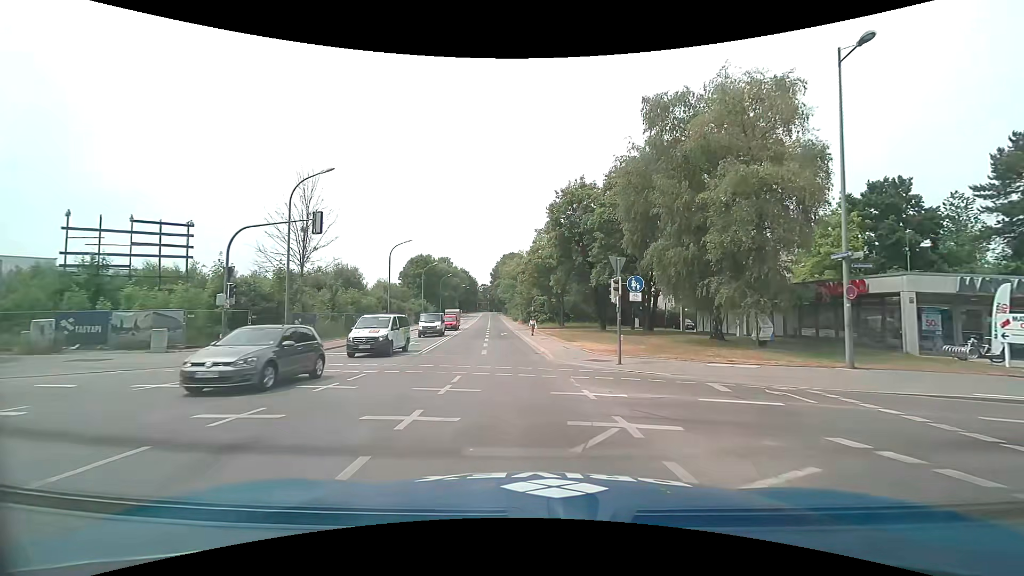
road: secondary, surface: asphalt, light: Day
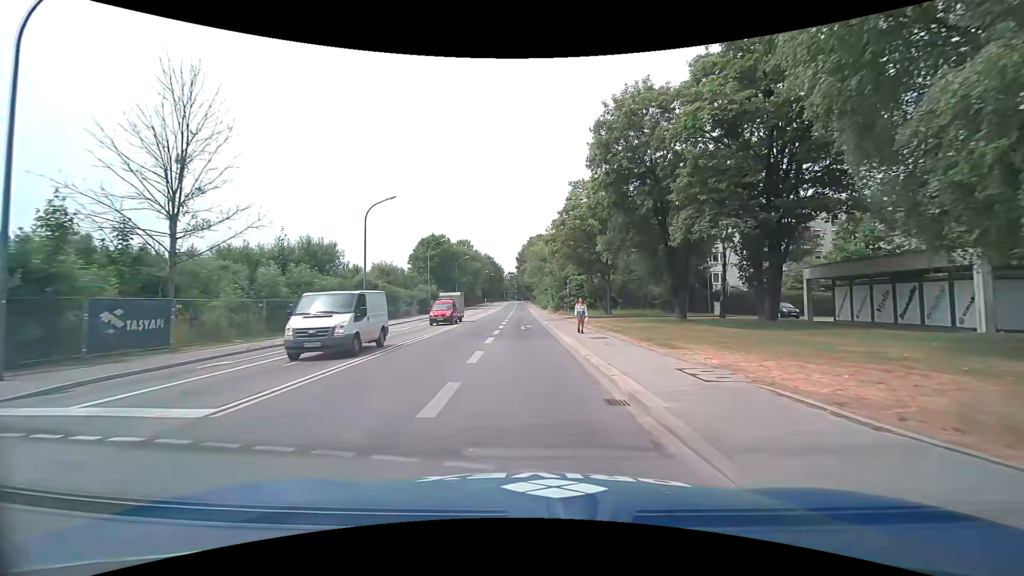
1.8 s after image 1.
(-0.5, +17.6) m; -3°
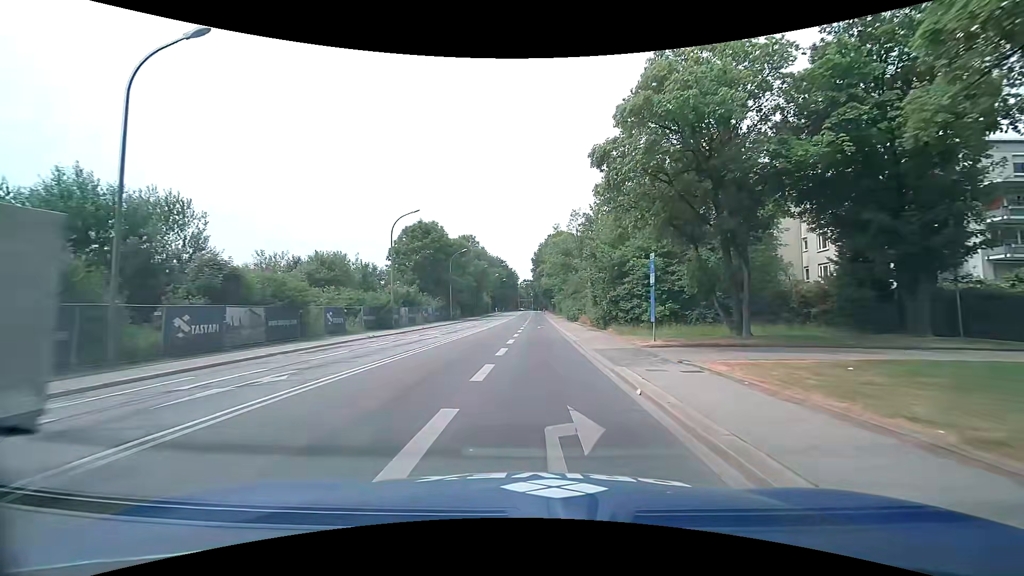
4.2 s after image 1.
(-0.8, +26.6) m; -2°
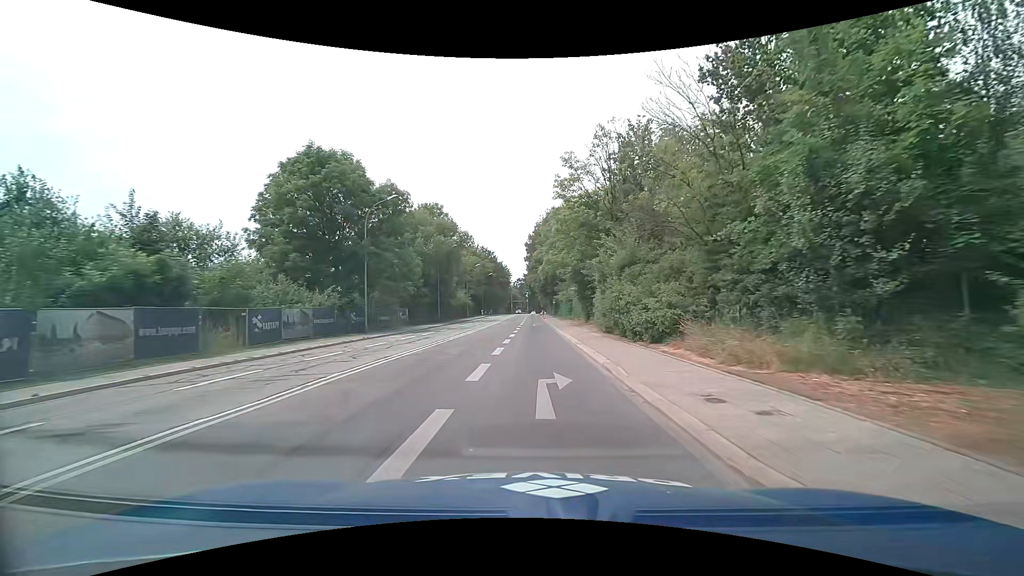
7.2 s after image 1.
(+0.1, +36.3) m; 0°
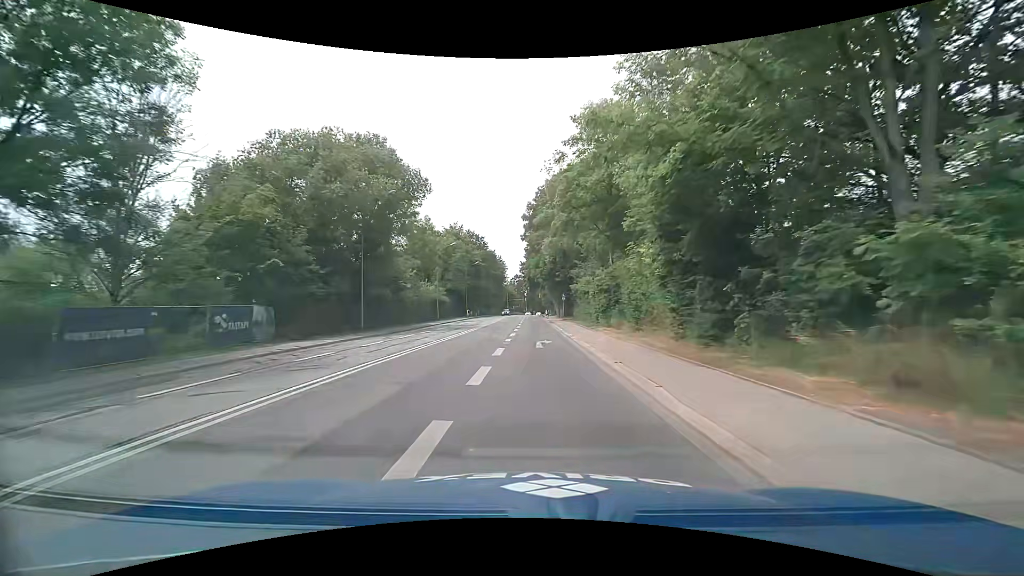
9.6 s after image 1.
(-0.1, +31.0) m; 0°
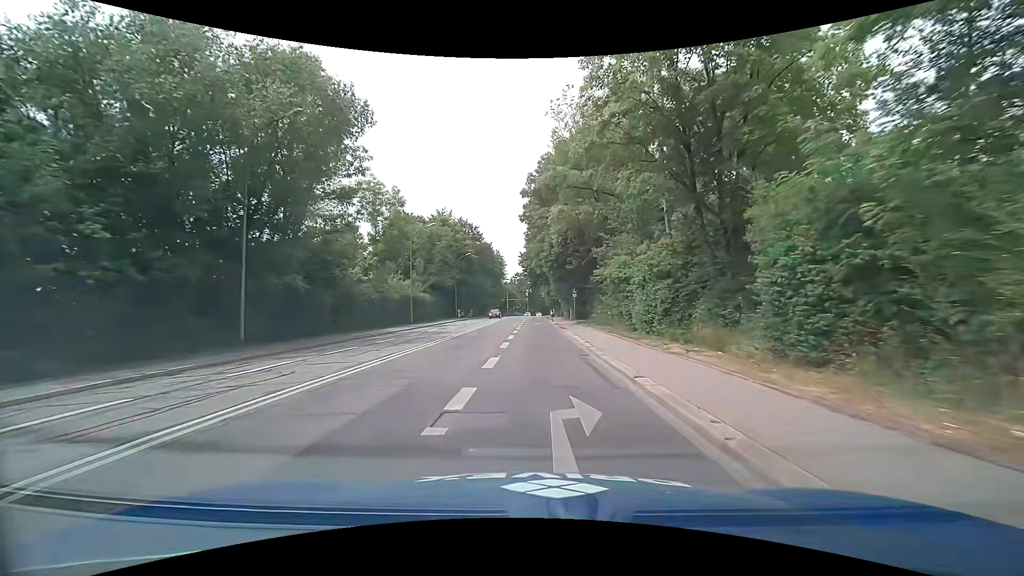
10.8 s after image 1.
(0.0, +15.5) m; 0°
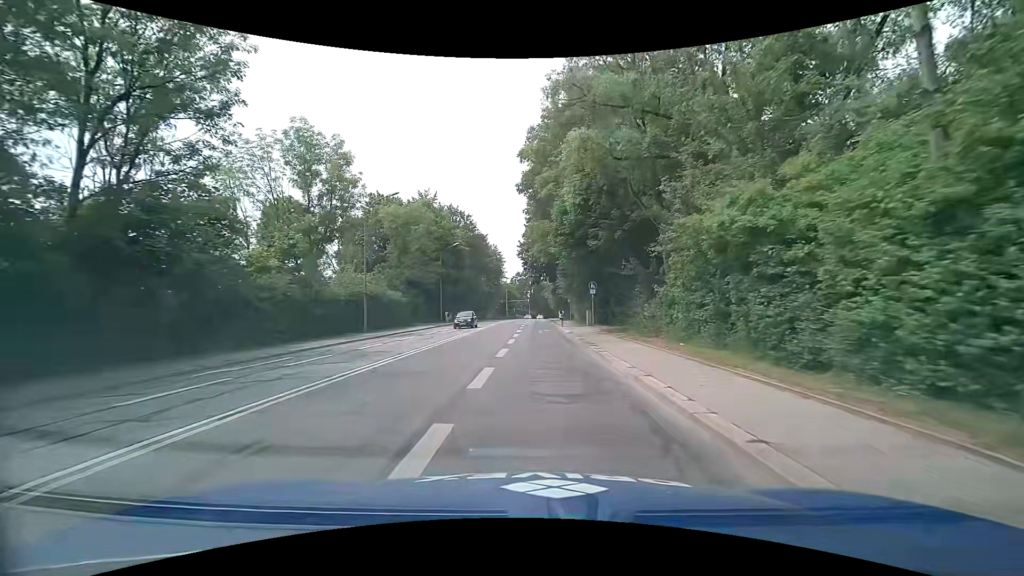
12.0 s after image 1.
(0.0, +14.8) m; 0°
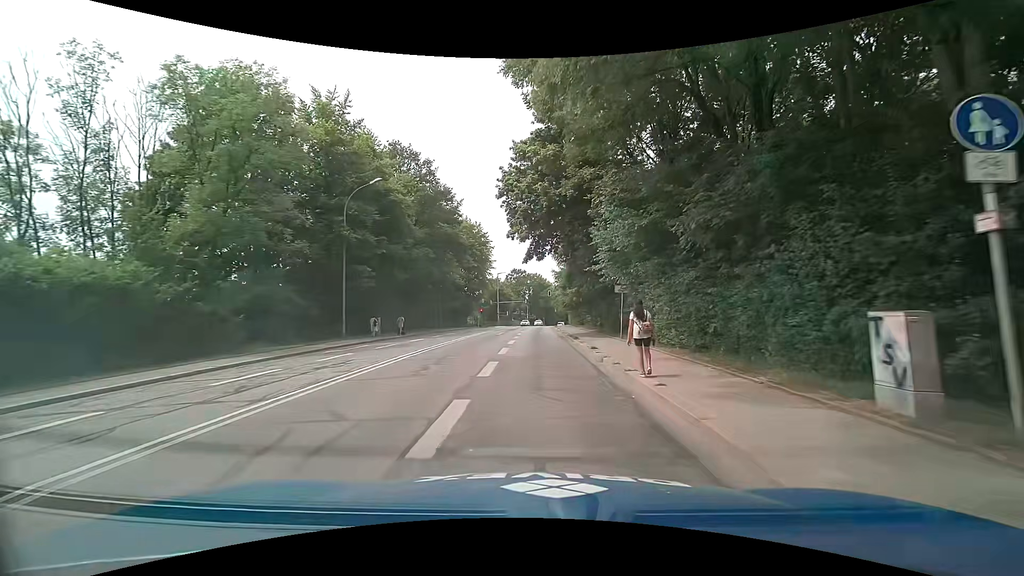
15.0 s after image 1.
(0.0, +33.8) m; 0°
(0, +10) (0, +20) (0, +30) (0, +40) (0, +50) (0, +60) (0, +70) (+1, +80) (+2, +90) (+8, +98) m
